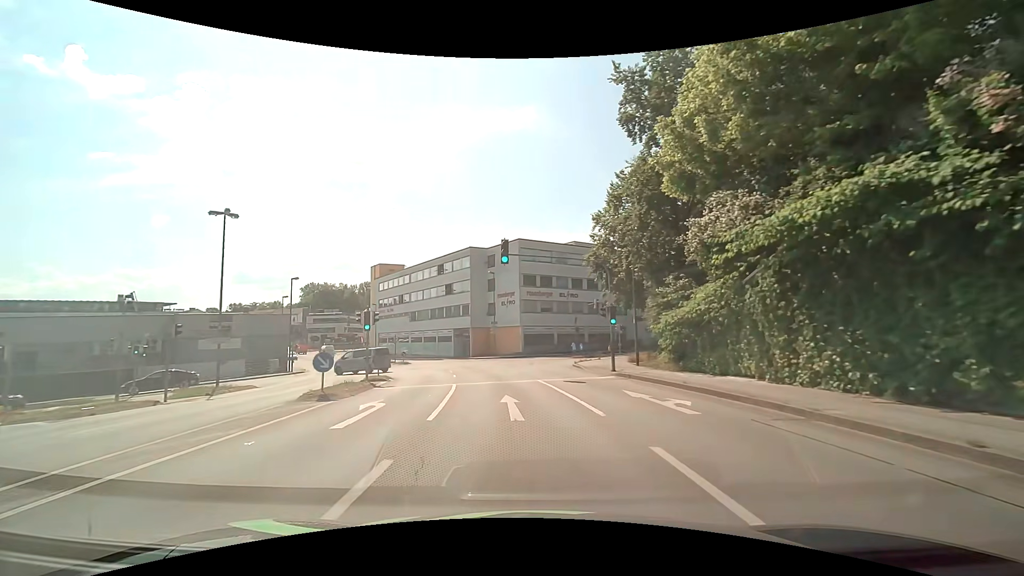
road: tertiary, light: Day
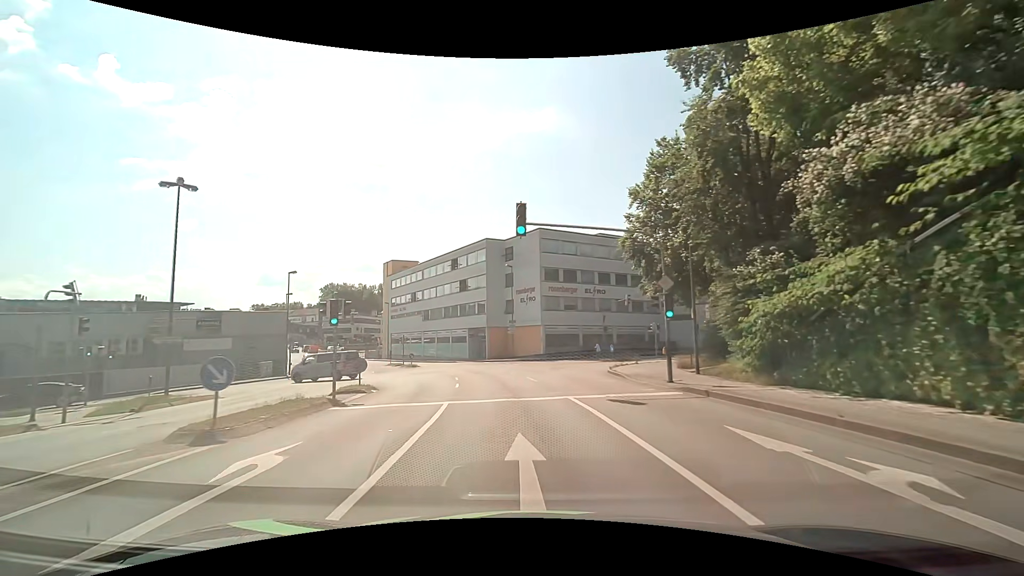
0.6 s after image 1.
(-0.1, +6.1) m; -2°
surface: asphalt
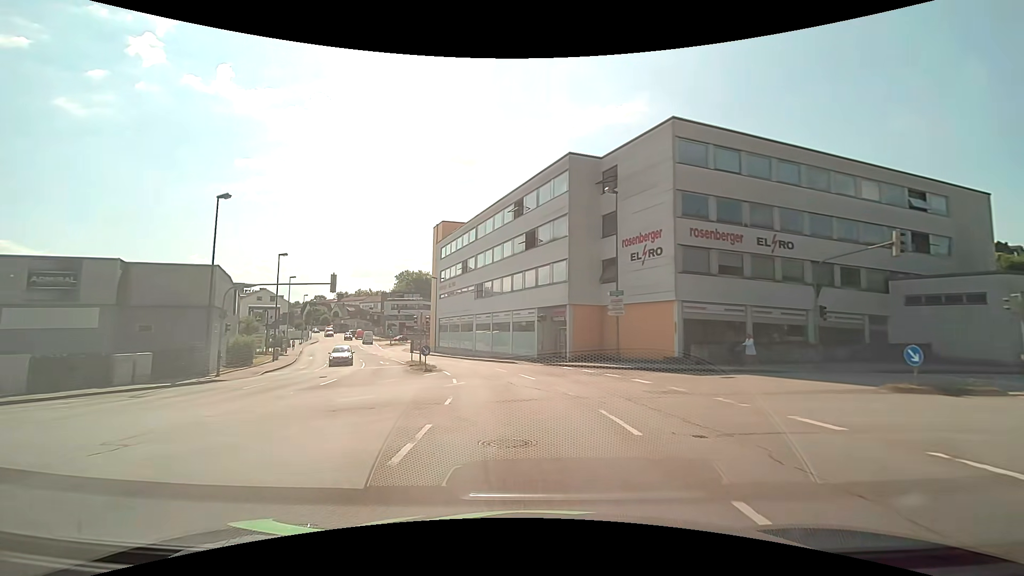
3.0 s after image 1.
(-2.0, +25.0) m; -9°
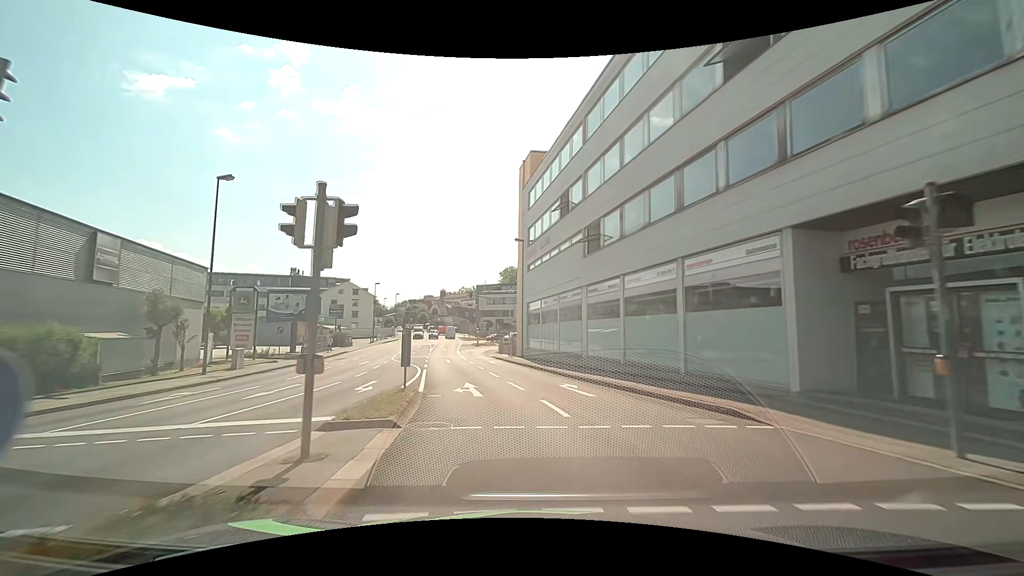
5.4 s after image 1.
(-2.5, +25.6) m; -13°
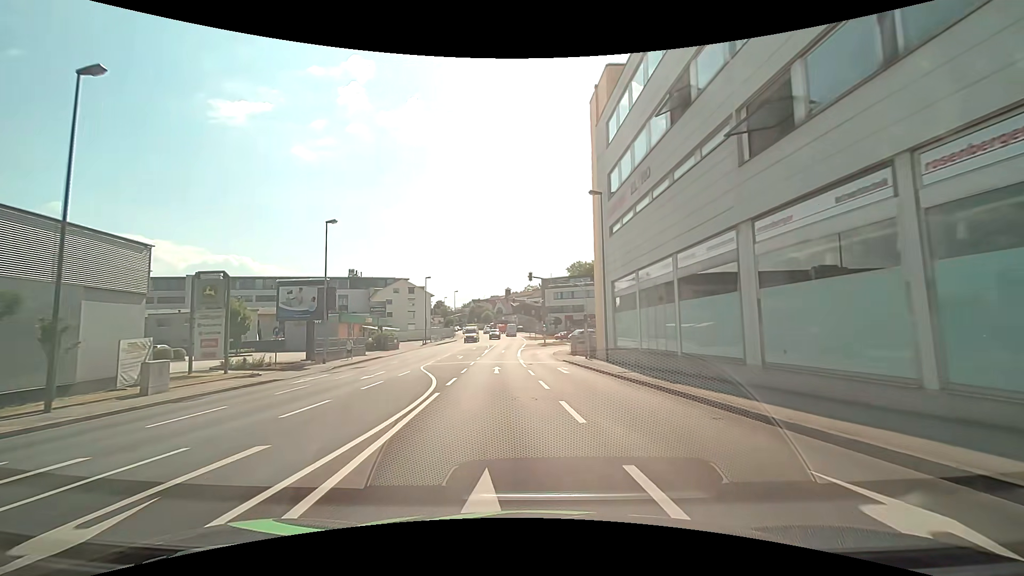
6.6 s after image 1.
(-0.8, +12.8) m; -7°
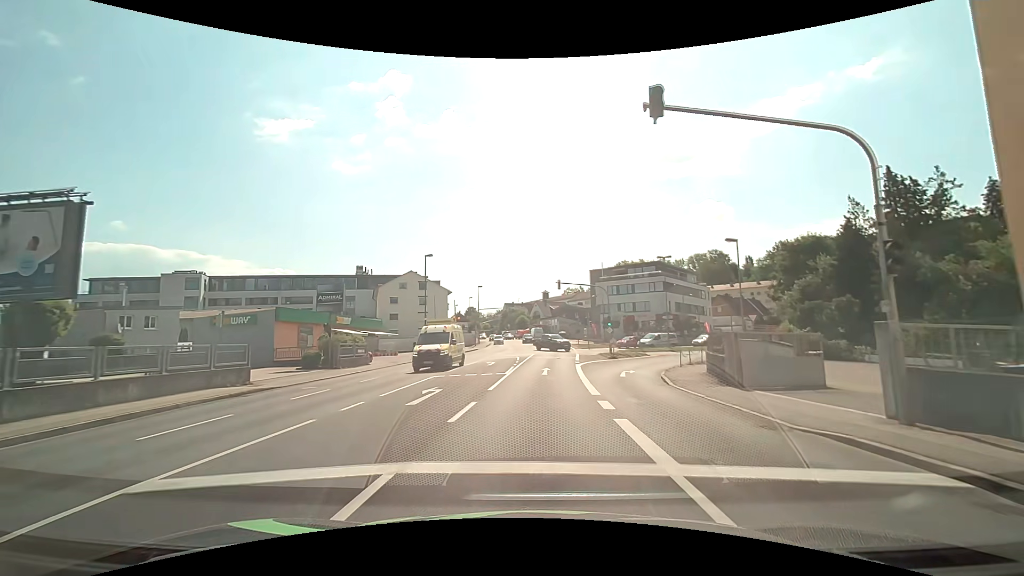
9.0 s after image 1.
(-2.0, +26.3) m; -5°
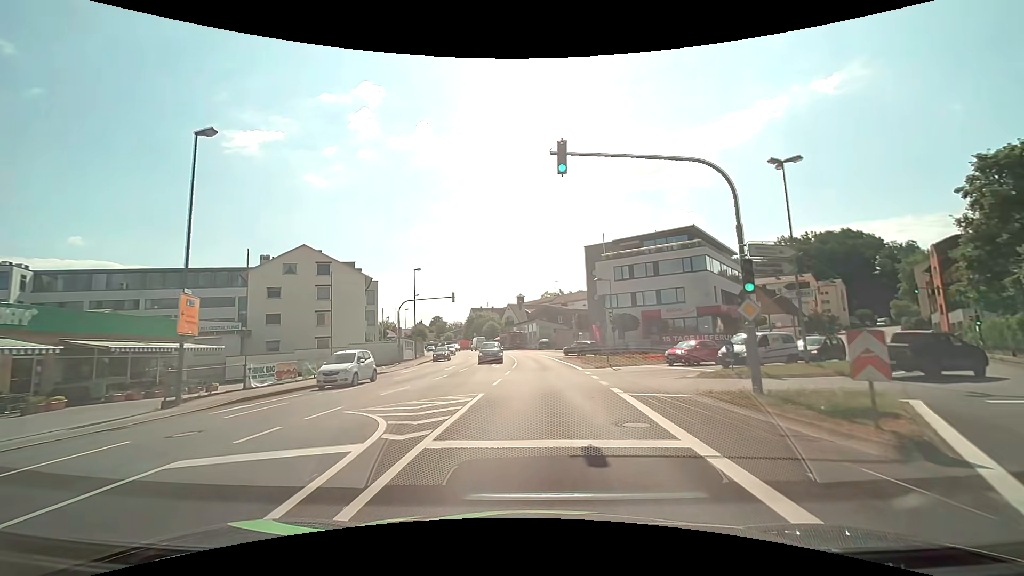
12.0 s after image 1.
(+0.5, +32.0) m; +2°
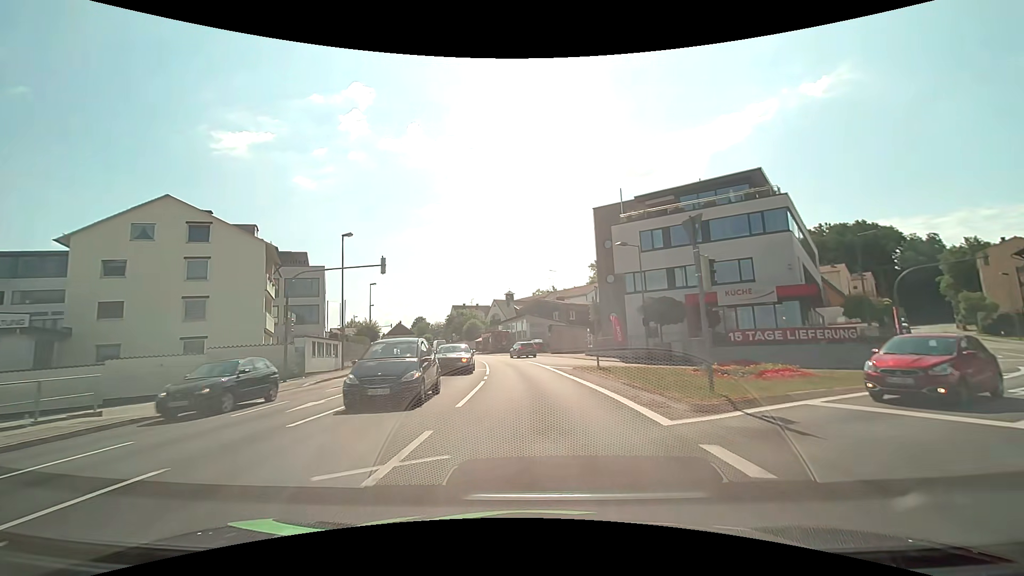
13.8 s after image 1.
(+0.3, +18.9) m; +1°
(0, +10) (0, +20) (-1, +30) (-2, +40) (-4, +50) (-6, +59) (-9, +69) (-12, +79) (-15, +88) (-18, +98) m
